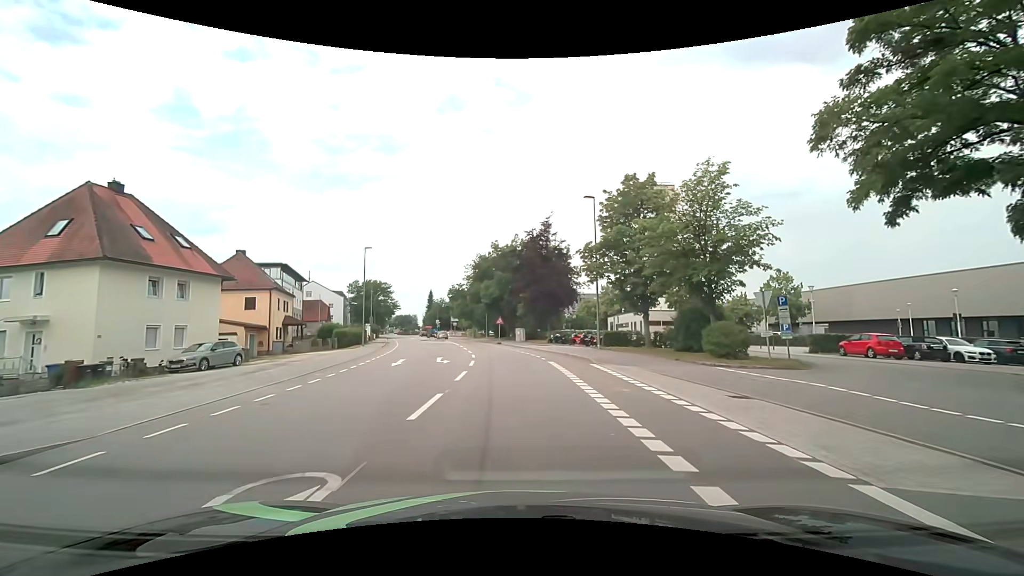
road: tertiary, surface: asphalt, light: Day
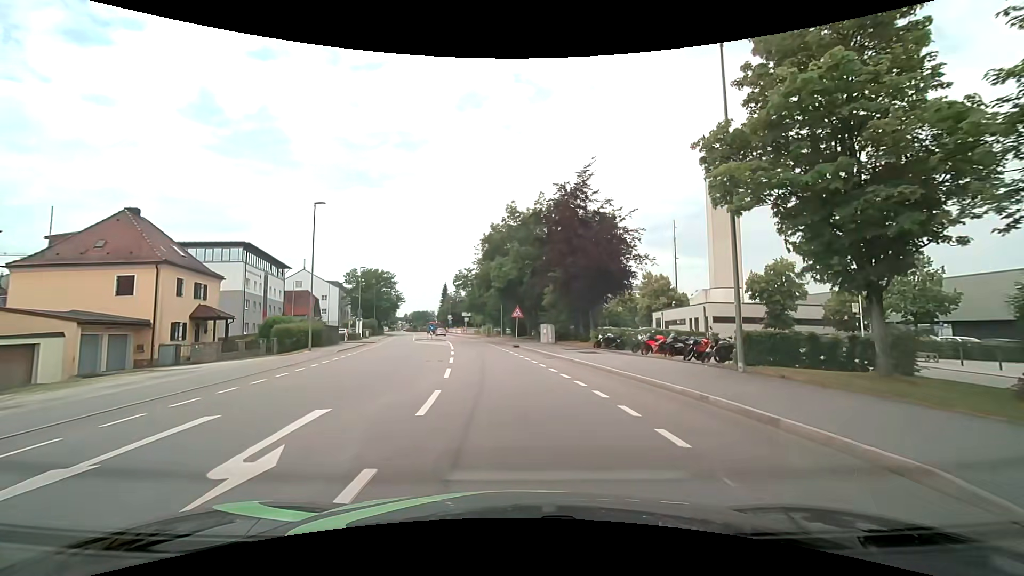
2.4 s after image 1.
(-0.4, +18.0) m; -3°
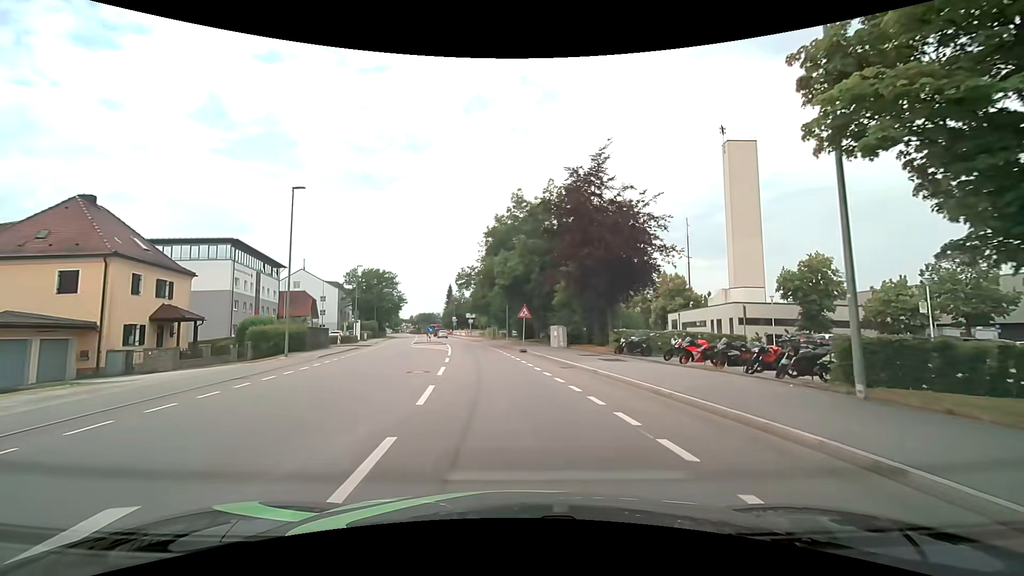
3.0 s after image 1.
(0.0, +4.5) m; -1°
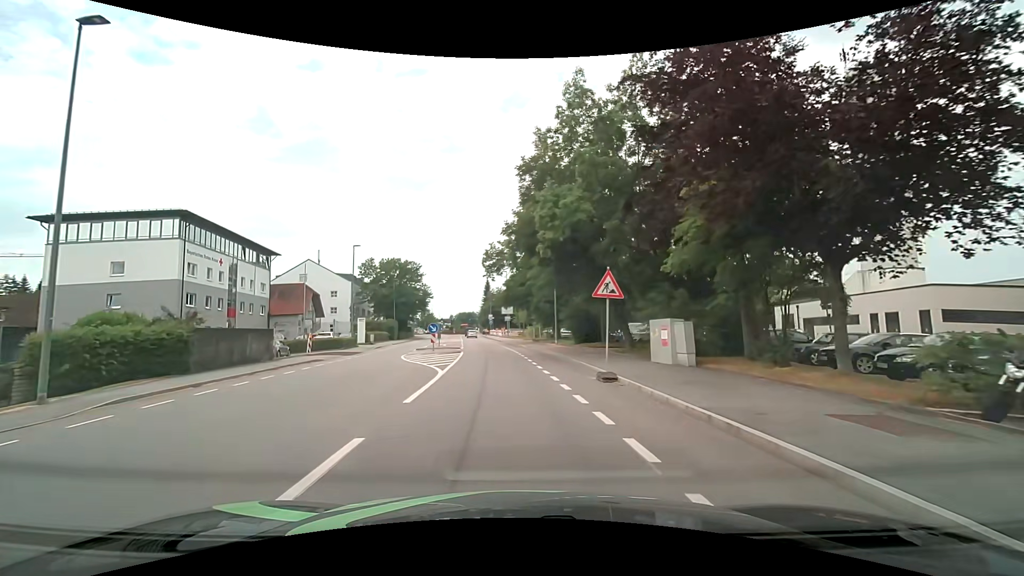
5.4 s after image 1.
(-0.6, +18.1) m; -4°
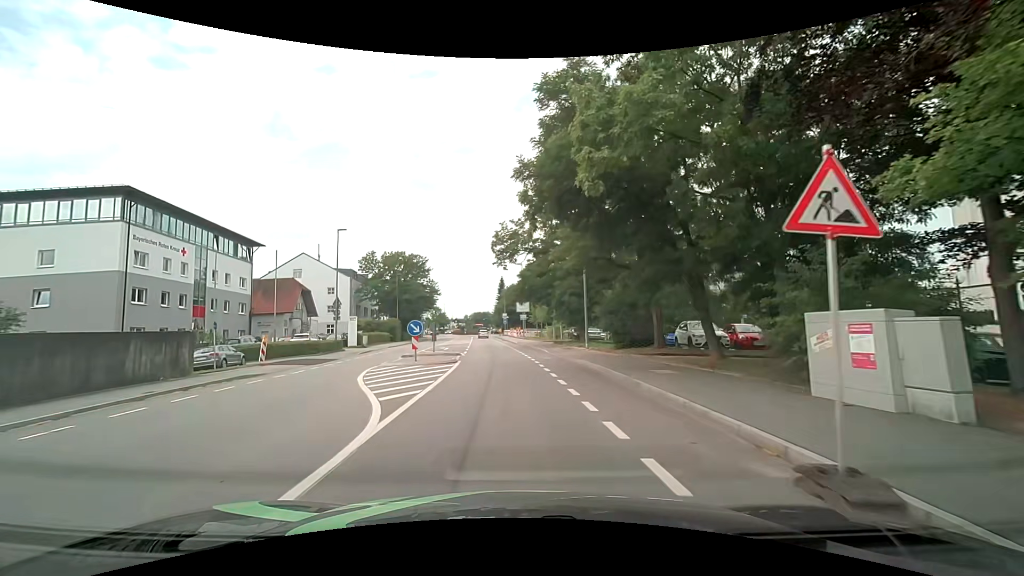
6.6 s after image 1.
(-0.2, +9.0) m; -2°
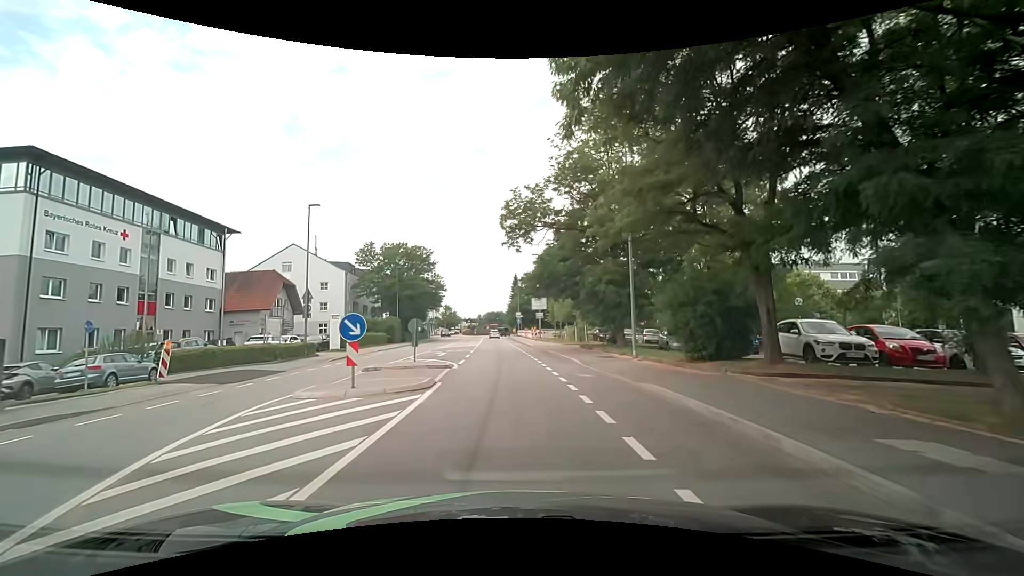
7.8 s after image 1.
(-0.1, +9.0) m; -3°
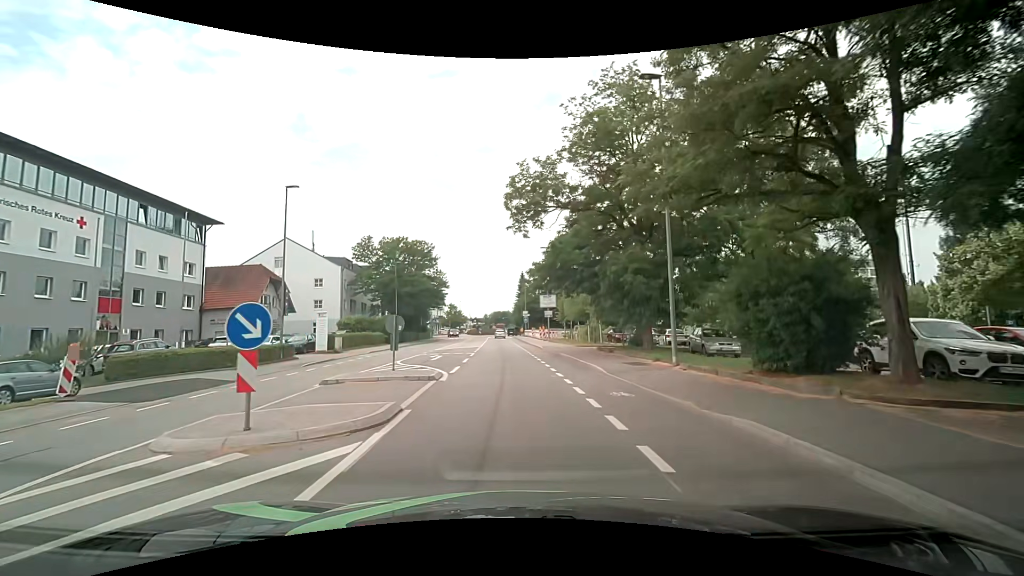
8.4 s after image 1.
(+0.1, +4.5) m; 0°
